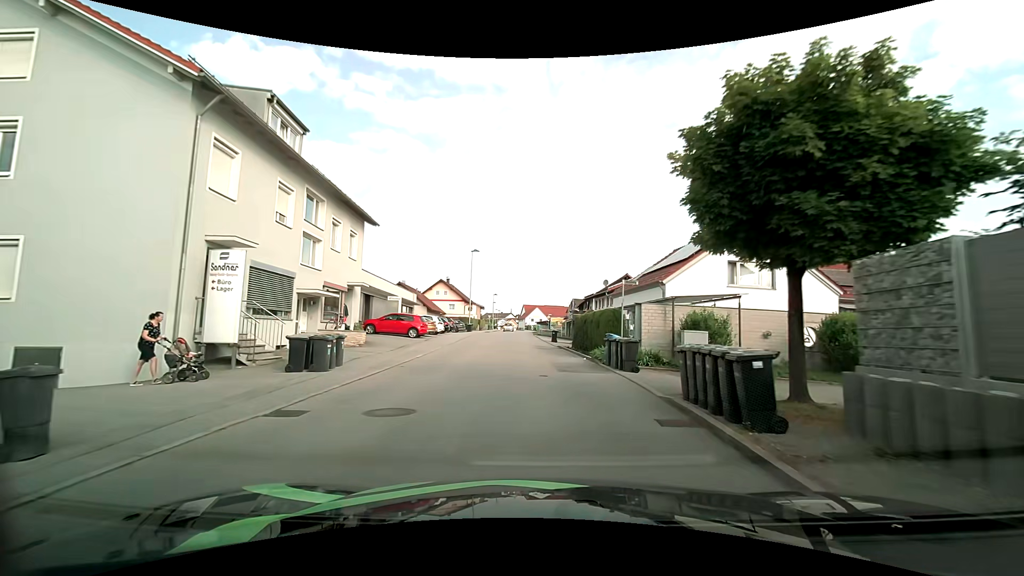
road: unclassified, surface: asphalt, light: Day
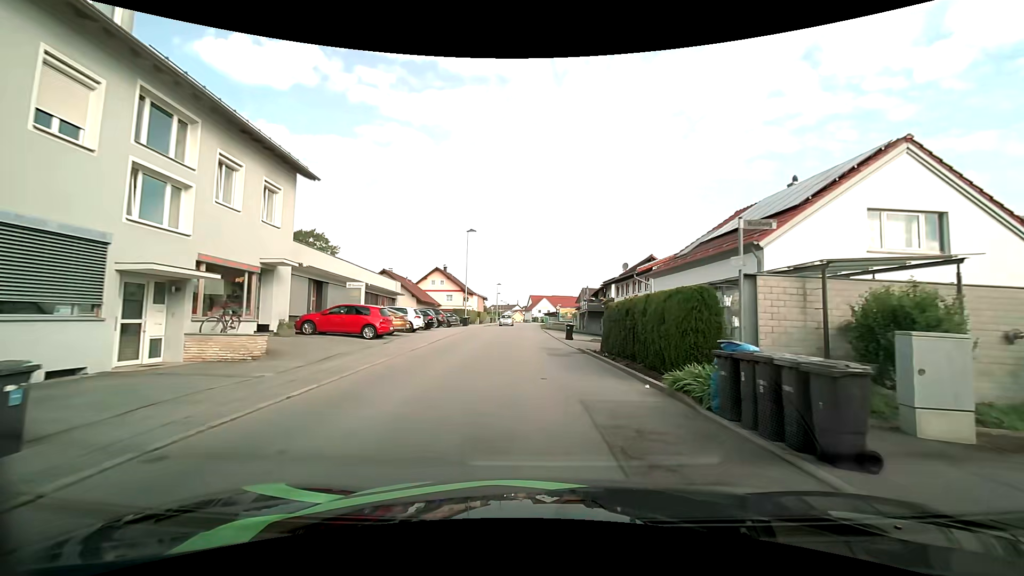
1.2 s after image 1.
(-0.2, +9.5) m; -1°
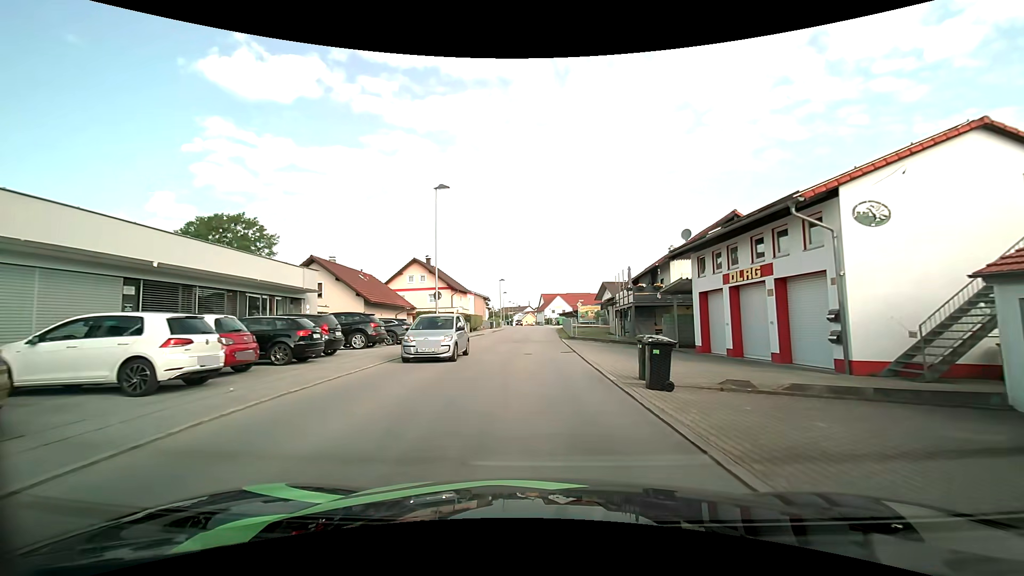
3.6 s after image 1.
(-0.2, +19.8) m; -2°
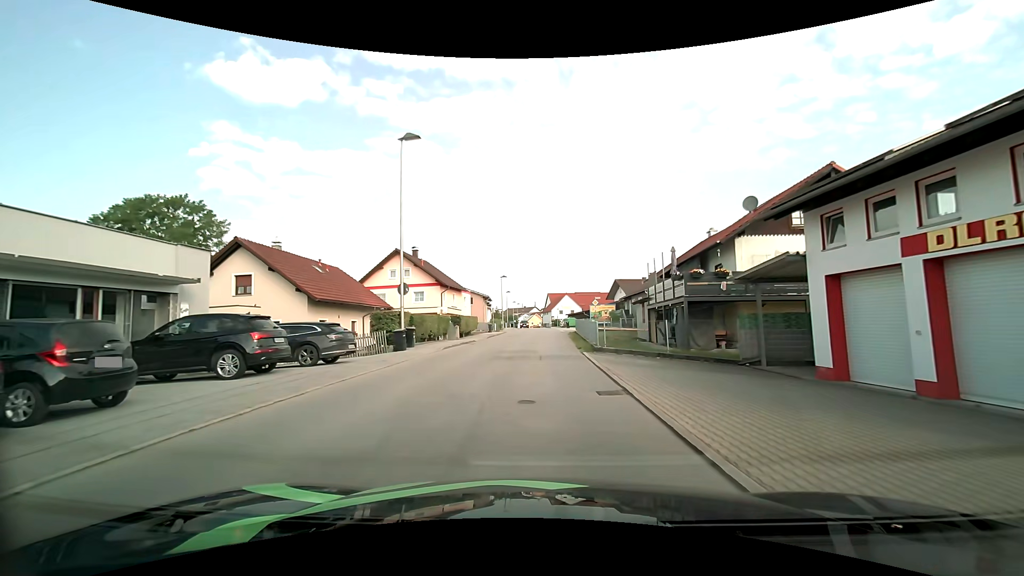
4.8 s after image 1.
(-0.1, +9.8) m; -1°
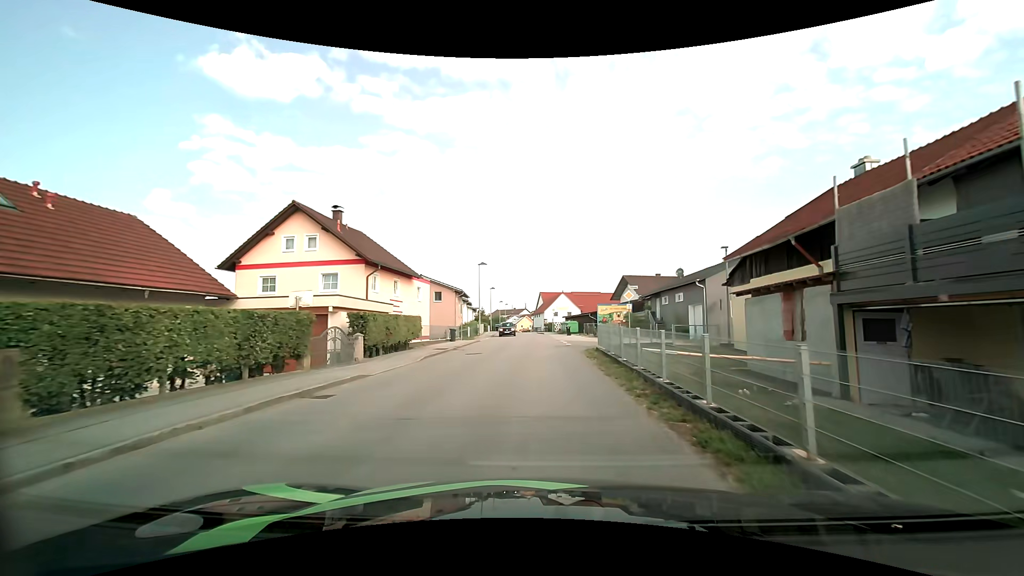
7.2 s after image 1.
(0.0, +19.5) m; +1°
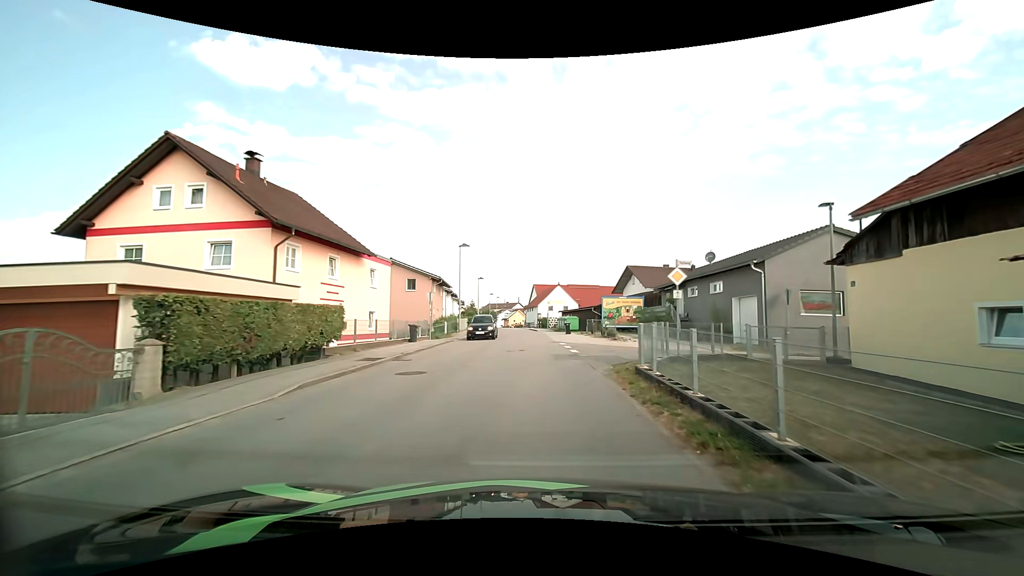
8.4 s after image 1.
(0.0, +9.7) m; +1°
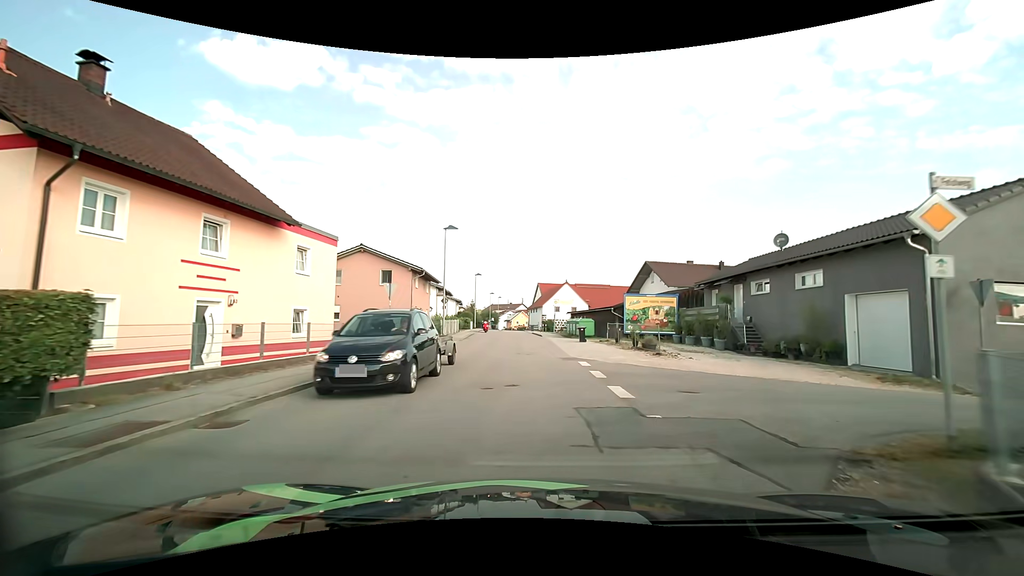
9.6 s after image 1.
(-0.1, +9.7) m; -1°
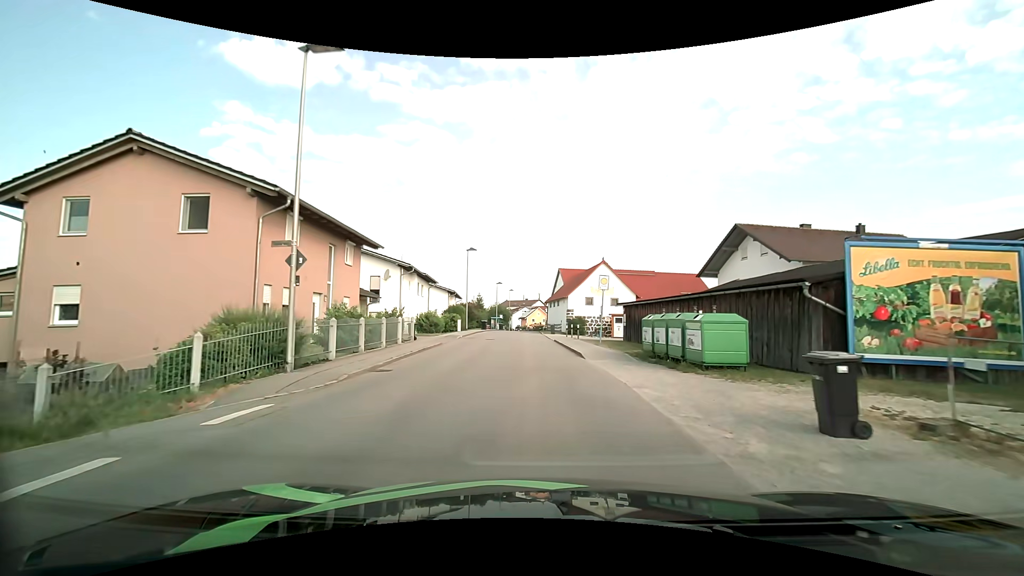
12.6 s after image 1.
(-0.5, +24.5) m; -2°
(0, +10) (0, +20) (-1, +30) (-1, +40) (-1, +50) (-1, +60) (-1, +70) (-2, +80) (-2, +90) (-2, +100) m
